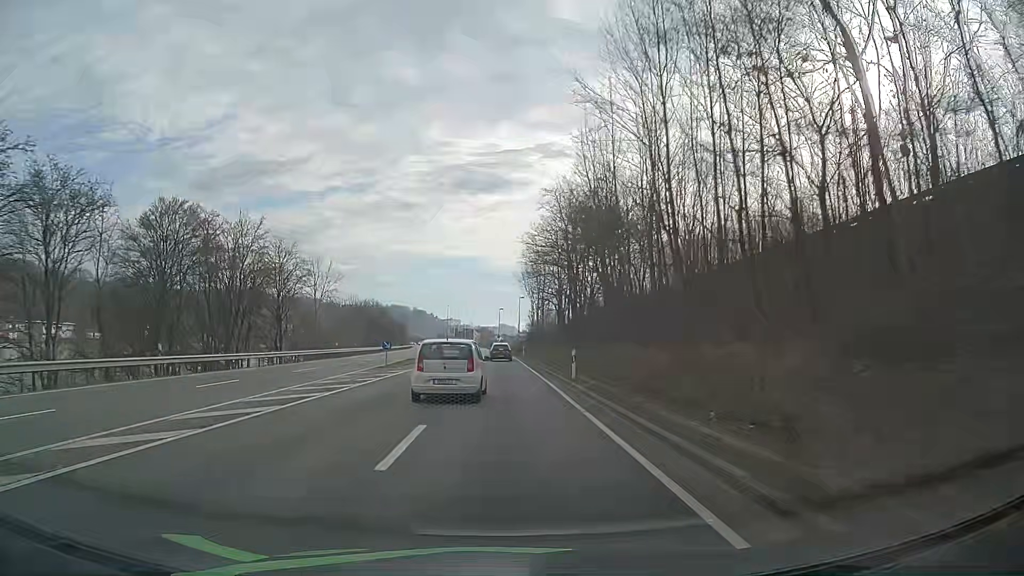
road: primary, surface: asphalt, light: Day
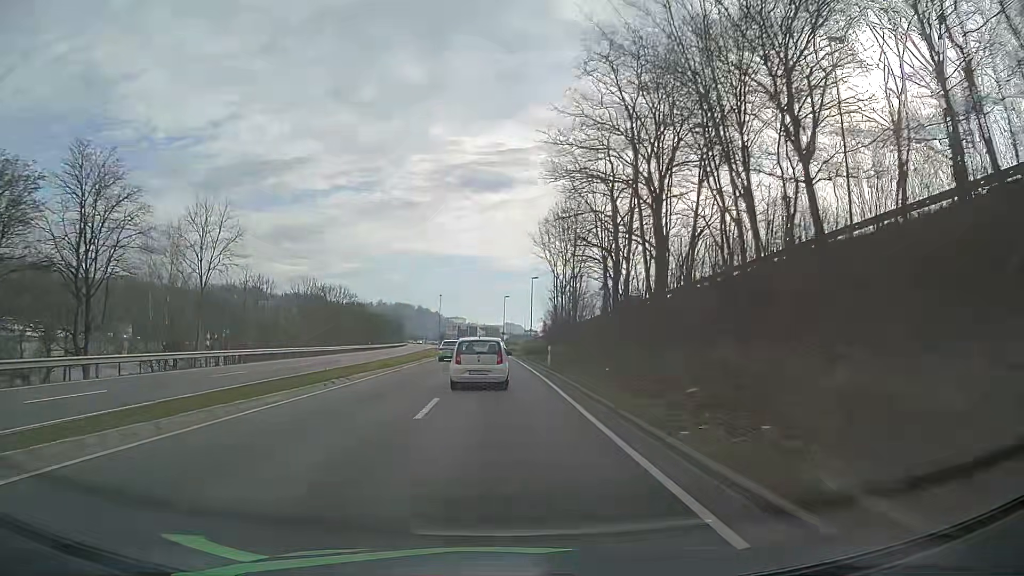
(-0.3, +31.5) m; 0°
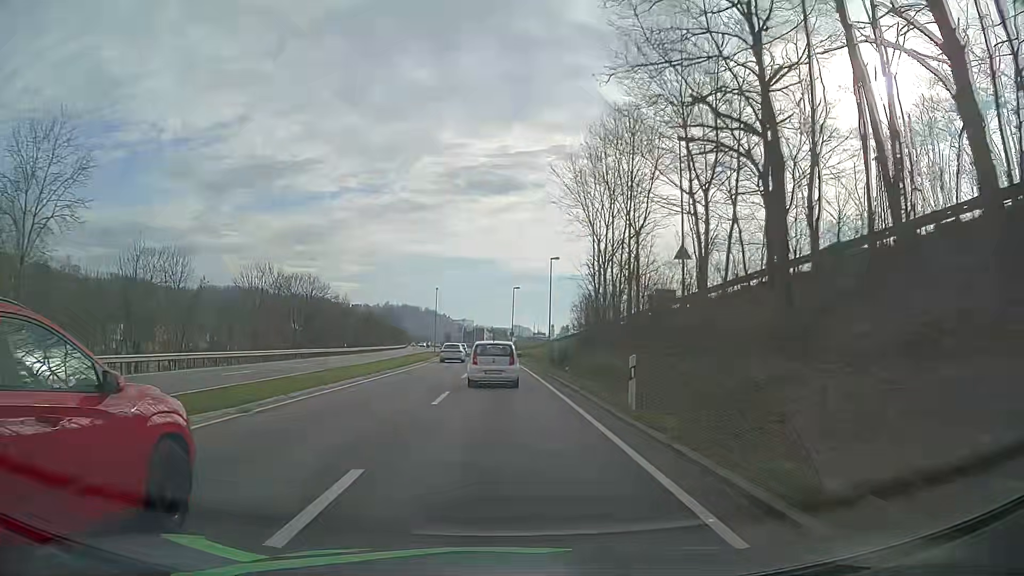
(-0.2, +20.9) m; 0°
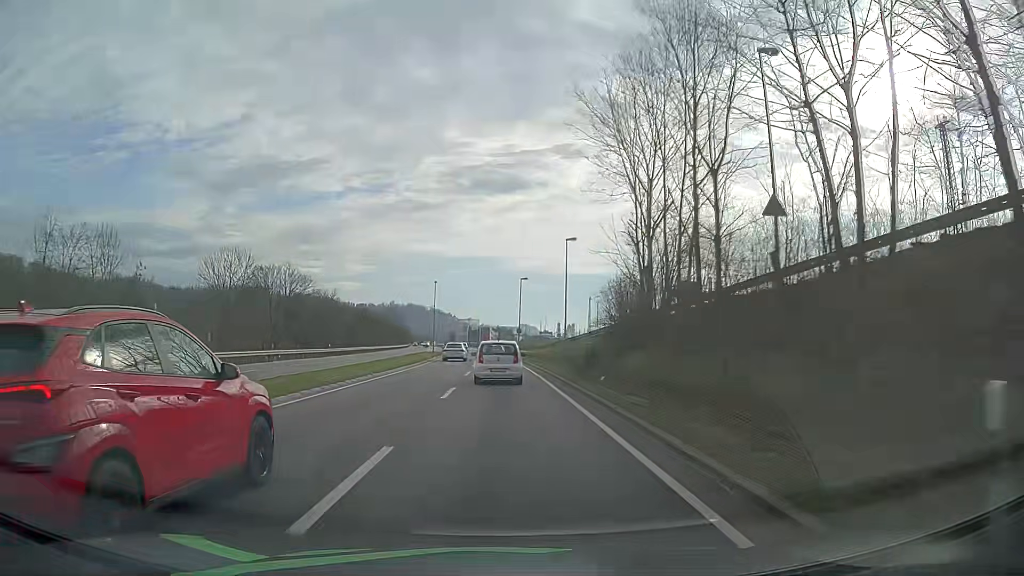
(-0.2, +10.4) m; -1°
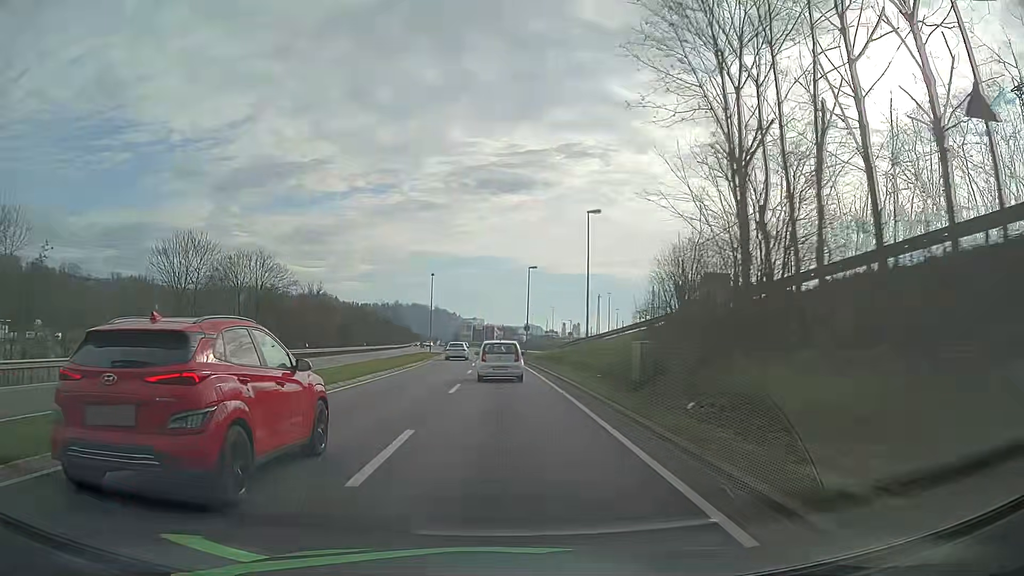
(-0.1, +10.4) m; -1°
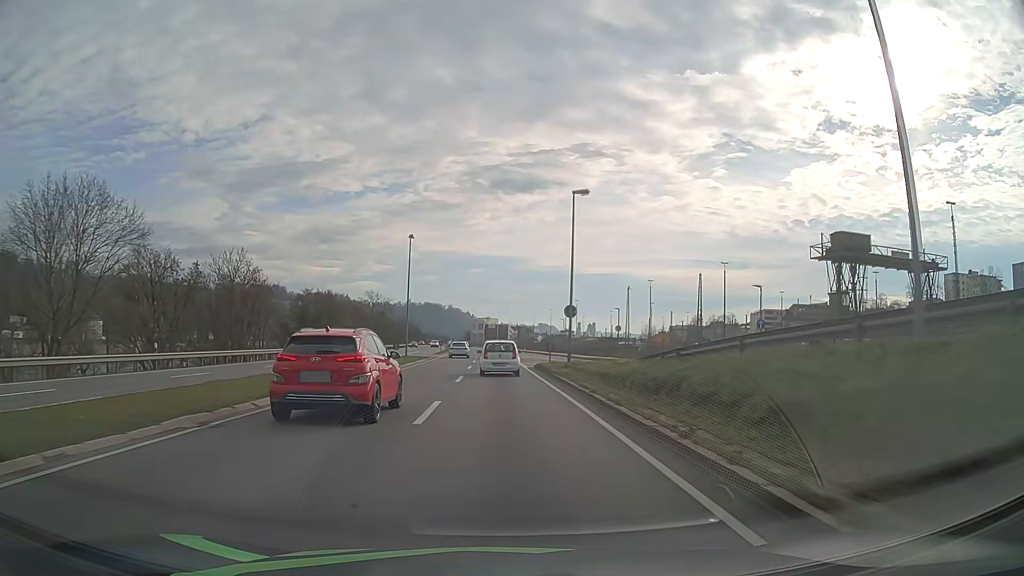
(-0.3, +31.1) m; -1°
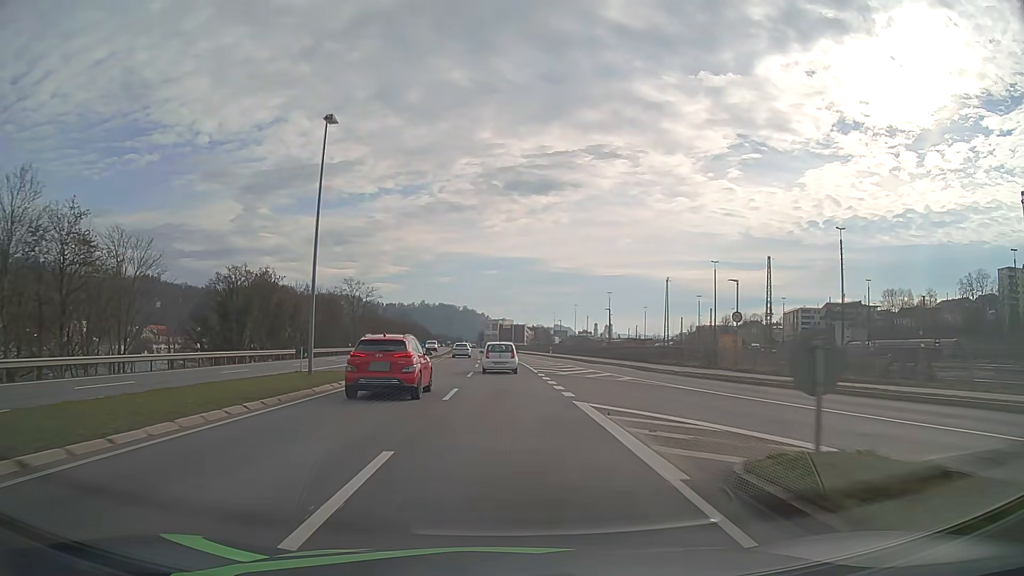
(-0.4, +31.3) m; -1°
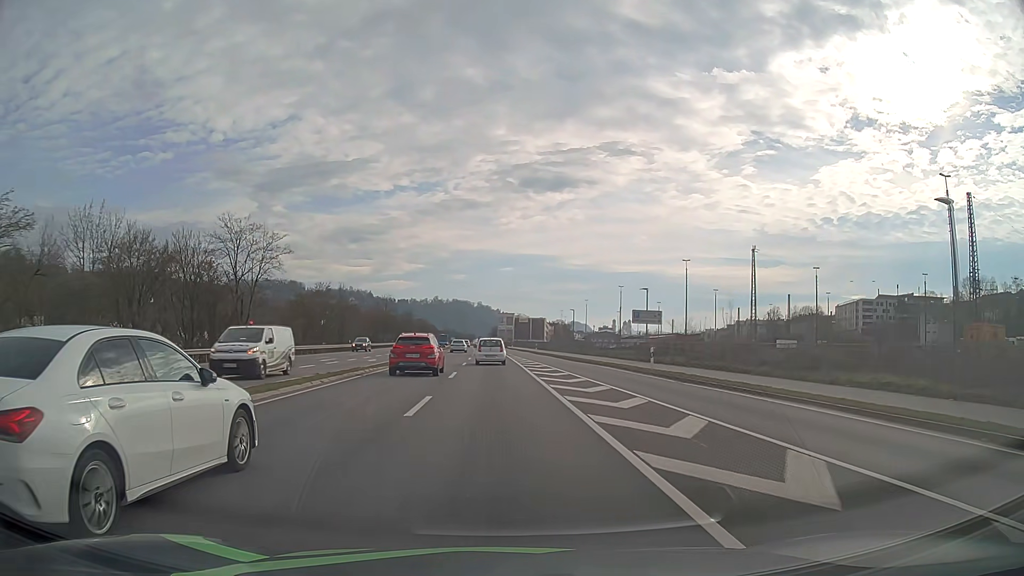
(-0.4, +52.6) m; -1°
(0, +10) (0, +20) (0, +30) (-1, +40) (-1, +50) (-1, +60) (-2, +70) (-2, +80) (-3, +90) (-3, +100) m
